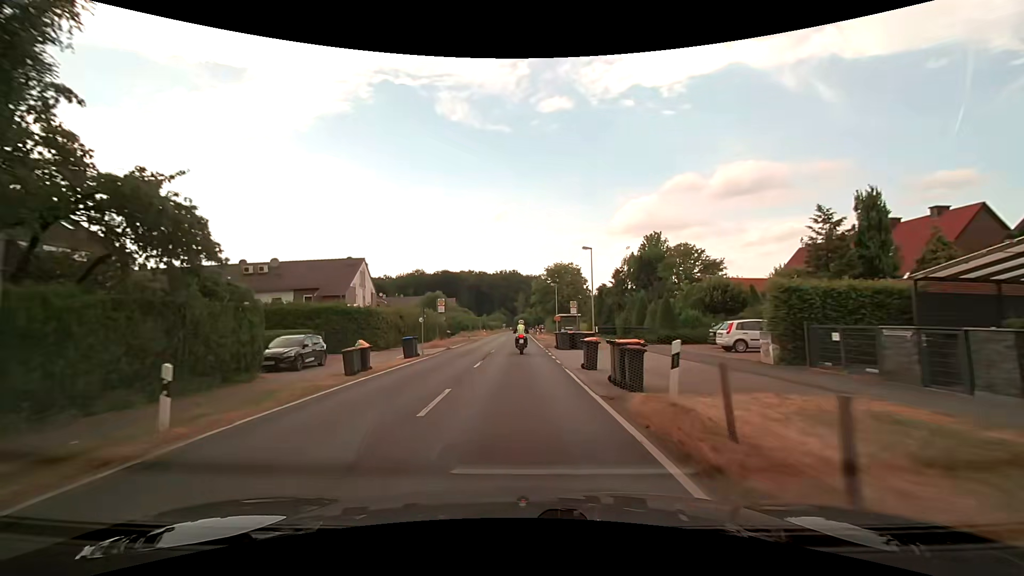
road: secondary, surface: asphalt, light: Day
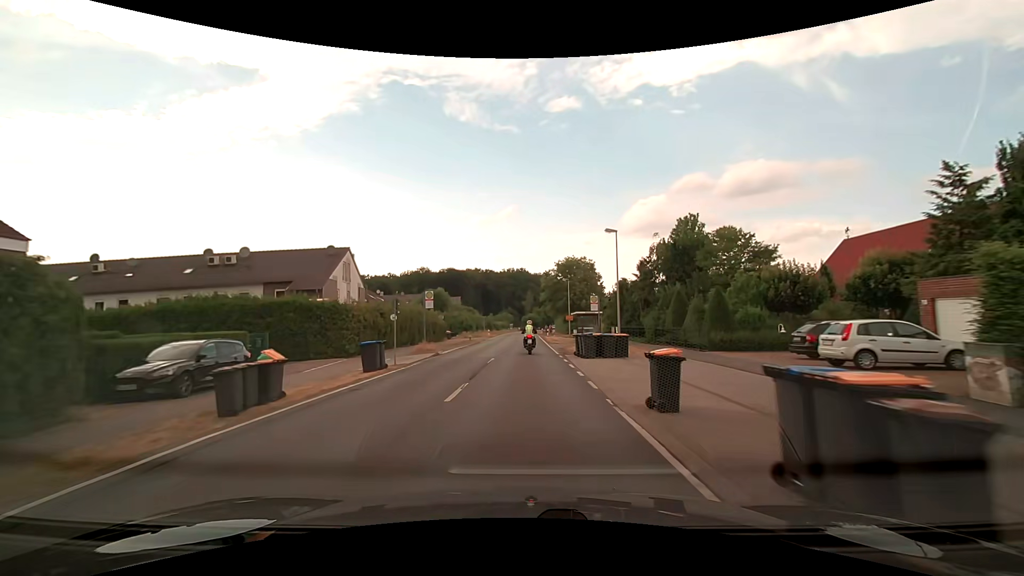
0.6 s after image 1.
(-0.1, +7.6) m; -1°
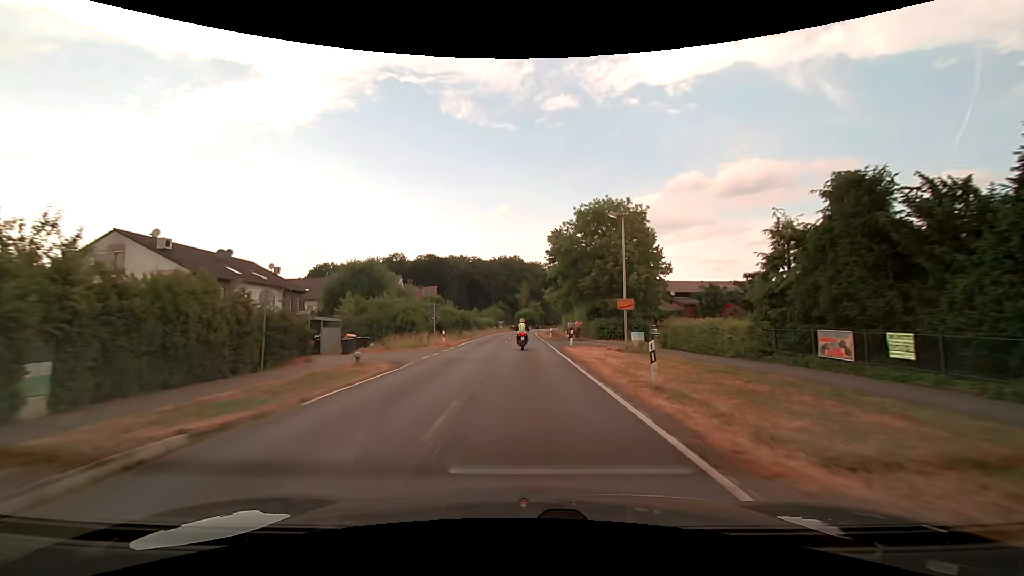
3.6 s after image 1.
(-0.2, +38.2) m; 0°
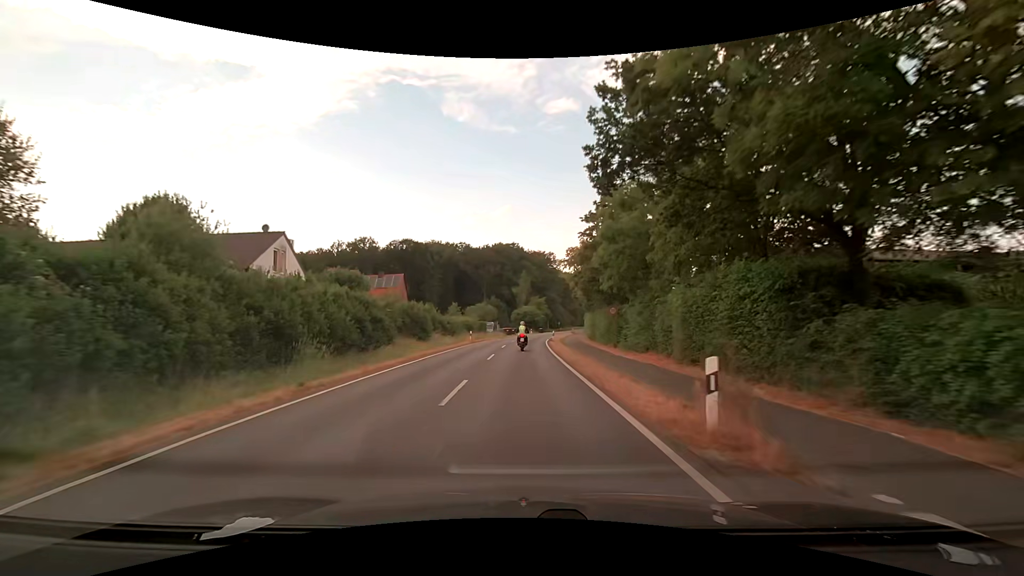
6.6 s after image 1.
(+0.2, +38.2) m; 0°
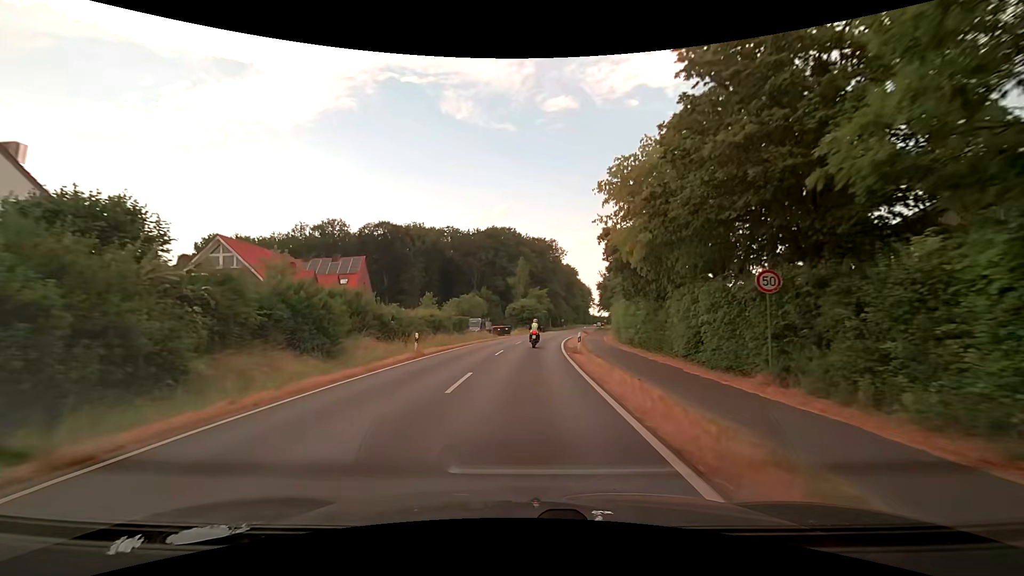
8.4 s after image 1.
(-0.1, +22.9) m; 0°
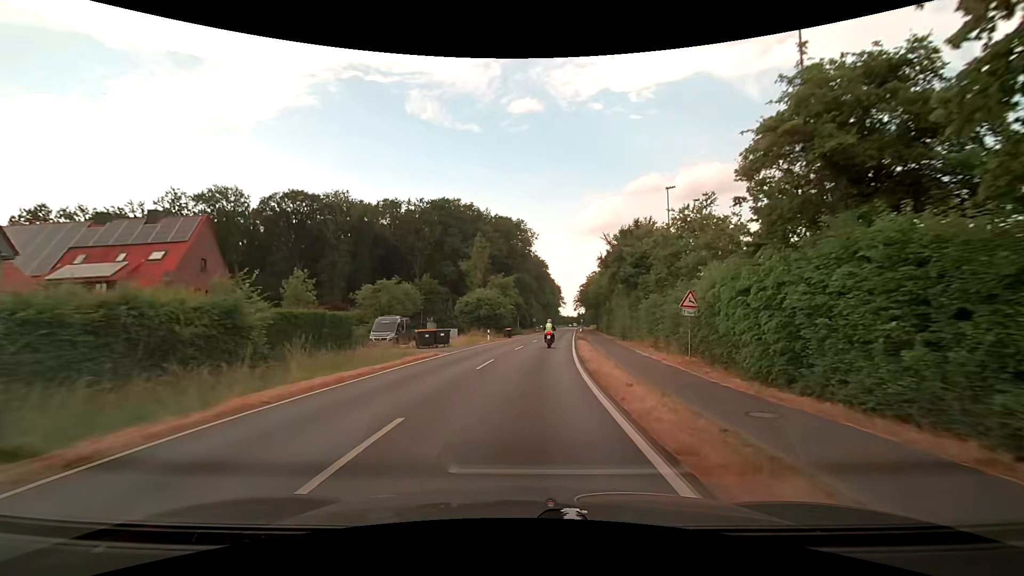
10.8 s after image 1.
(+0.8, +30.5) m; +4°
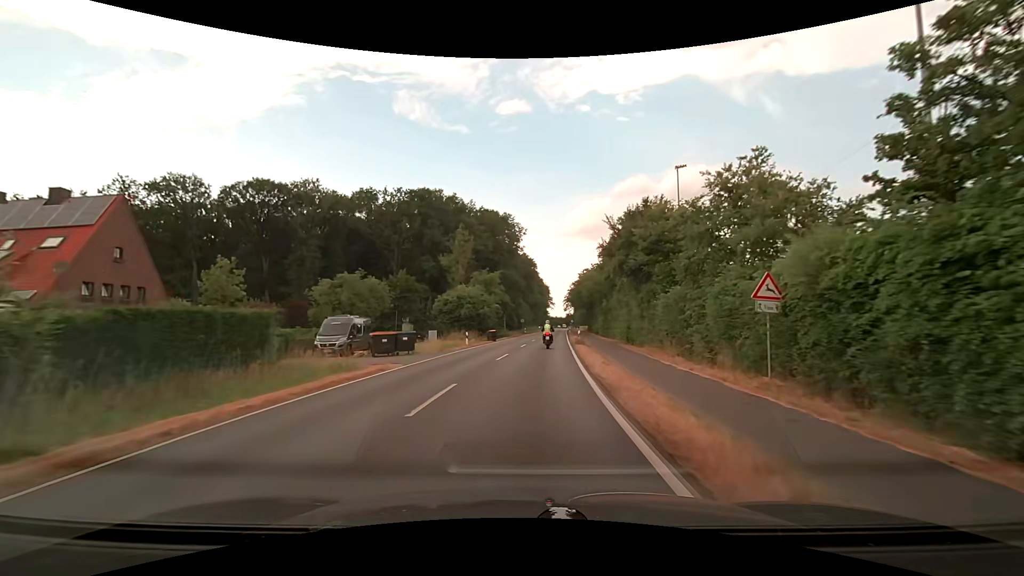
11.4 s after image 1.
(+0.1, +7.6) m; +1°
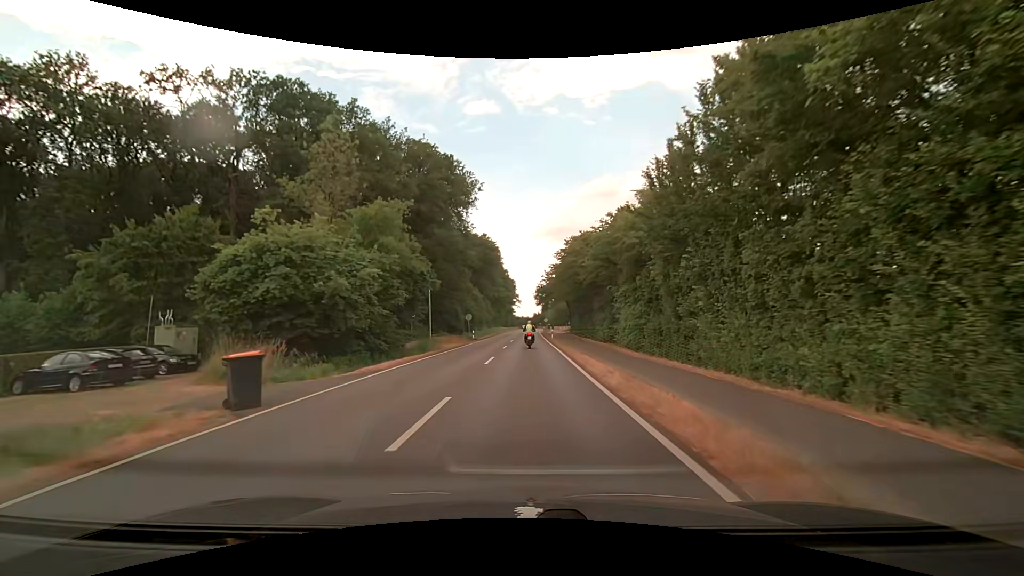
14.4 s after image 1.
(+1.5, +38.1) m; +3°
(0, +10) (0, +20) (0, +30) (+1, +40) (+1, +50) (+1, +60) (+1, +70) (+1, +80) (+2, +90) (+2, +100) m
